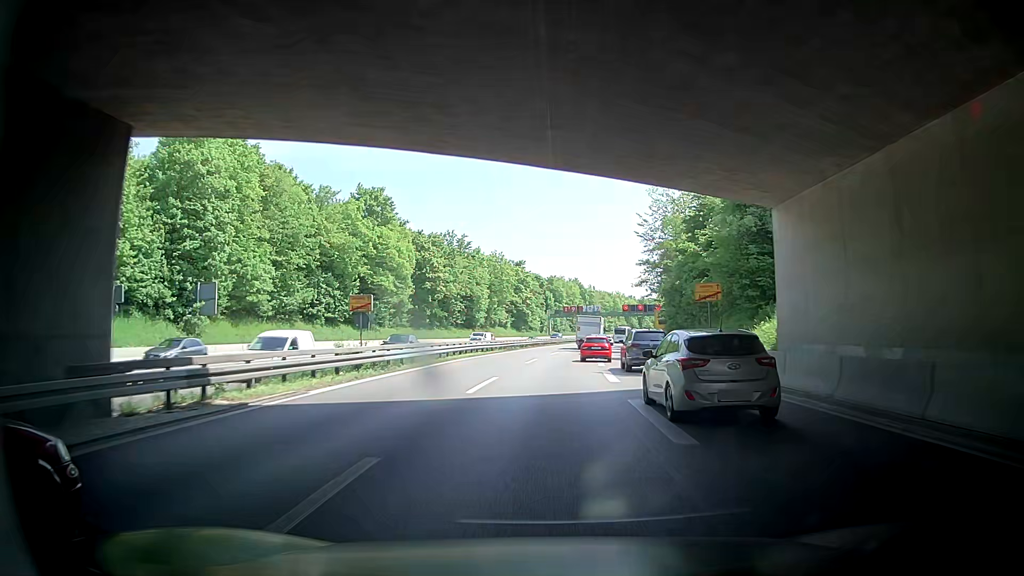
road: trunk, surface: asphalt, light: Day
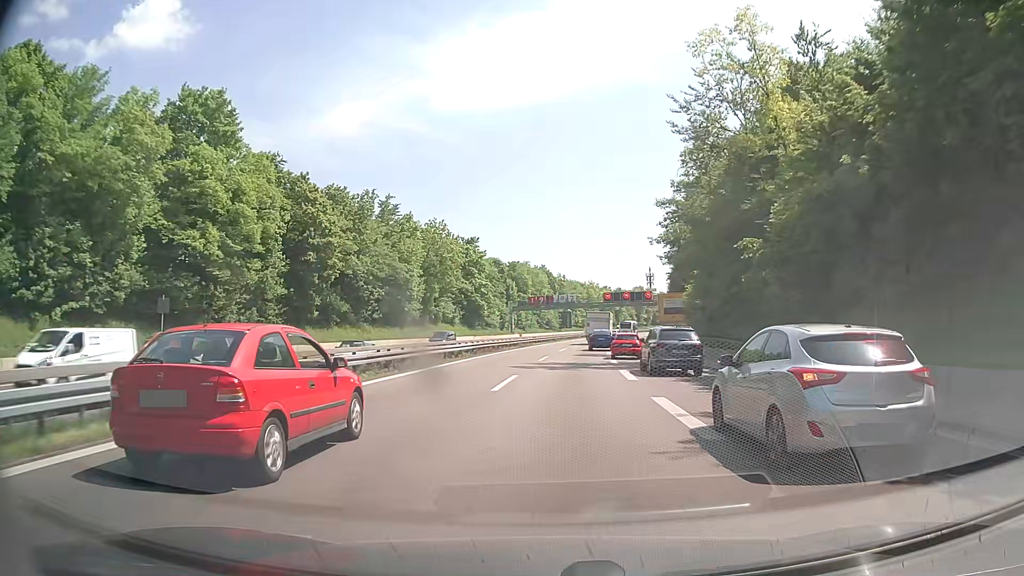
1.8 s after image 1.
(+0.9, +34.9) m; +3°
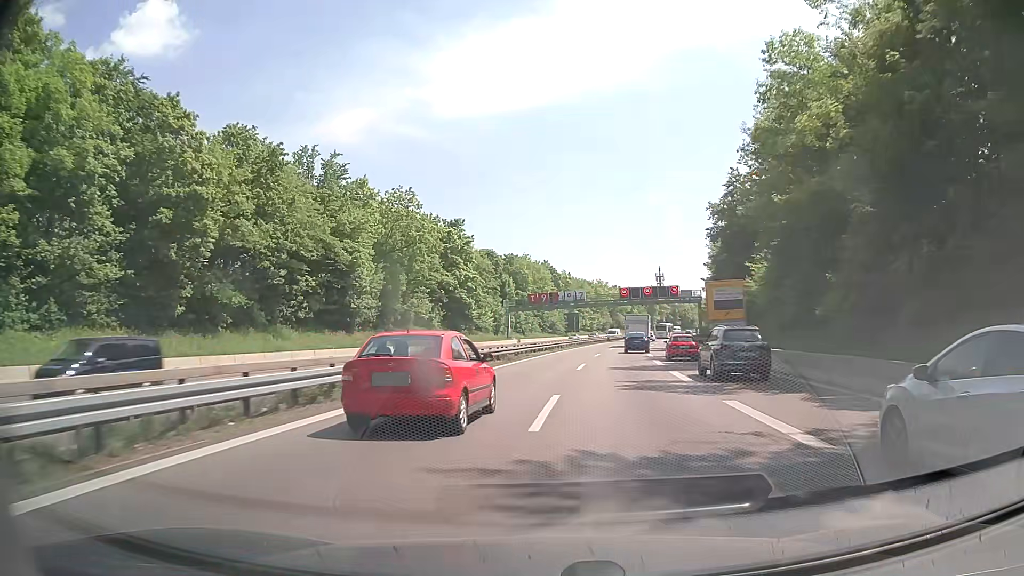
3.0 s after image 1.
(0.0, +24.1) m; 0°
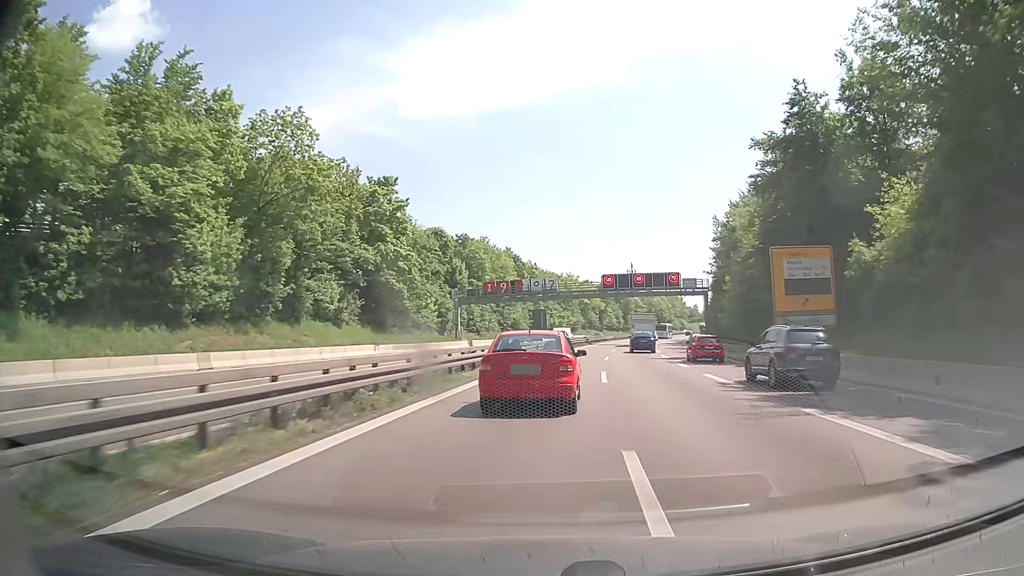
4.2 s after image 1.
(+0.5, +25.5) m; +3°
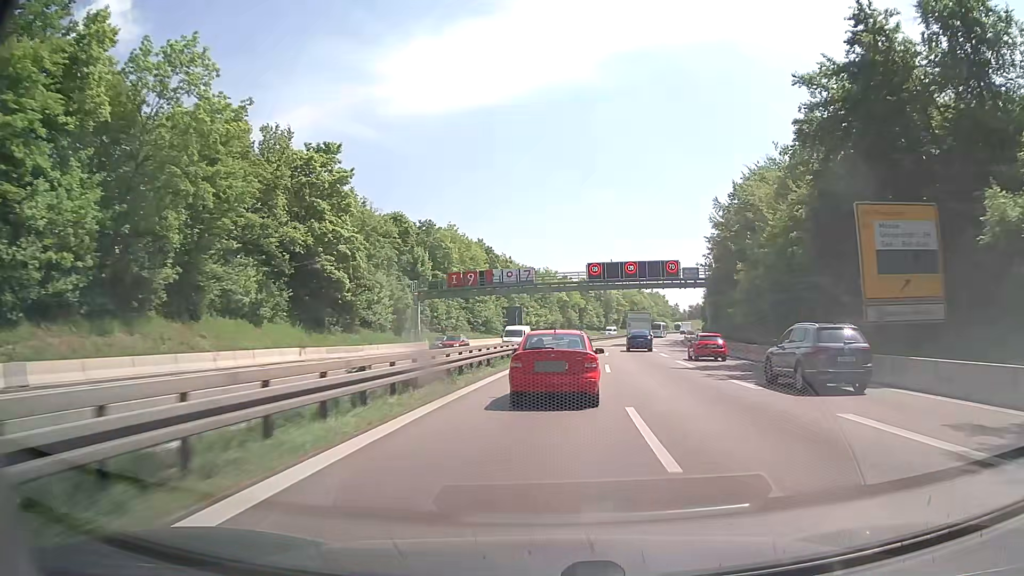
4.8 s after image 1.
(+0.2, +13.0) m; +2°
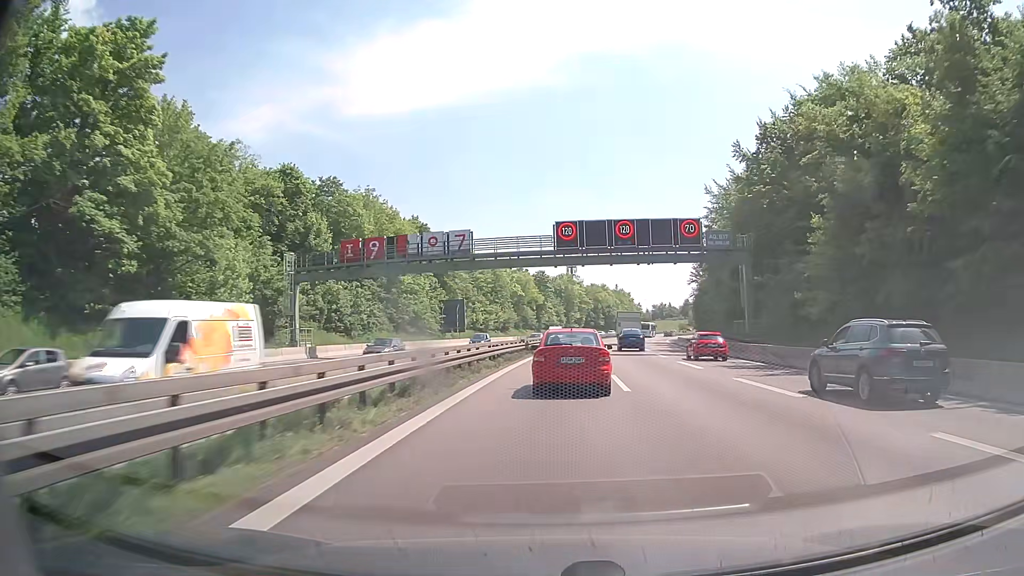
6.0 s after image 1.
(+0.9, +26.5) m; +4°
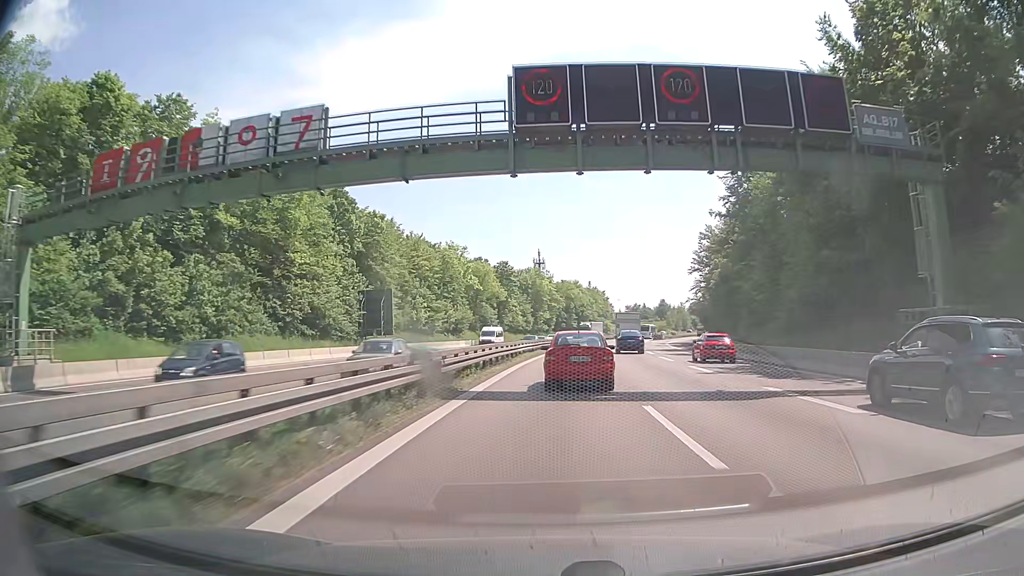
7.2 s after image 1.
(+0.7, +26.7) m; +3°
(0, +10) (0, +20) (+1, +30) (+1, +40) (+2, +50) (+3, +60) (+4, +70) (+6, +80) (+7, +90) (+9, +99) m
